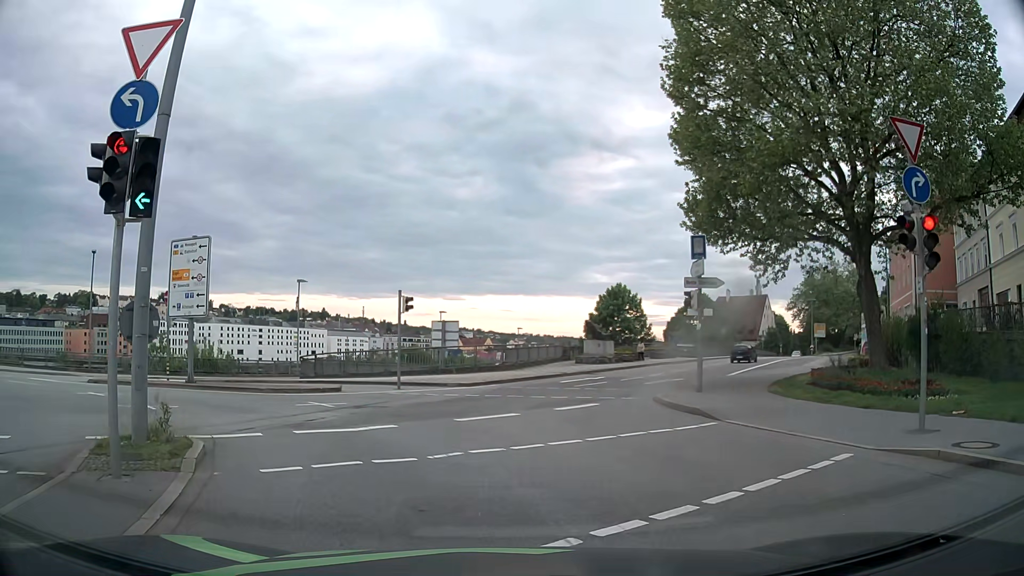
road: primary_link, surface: asphalt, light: Day
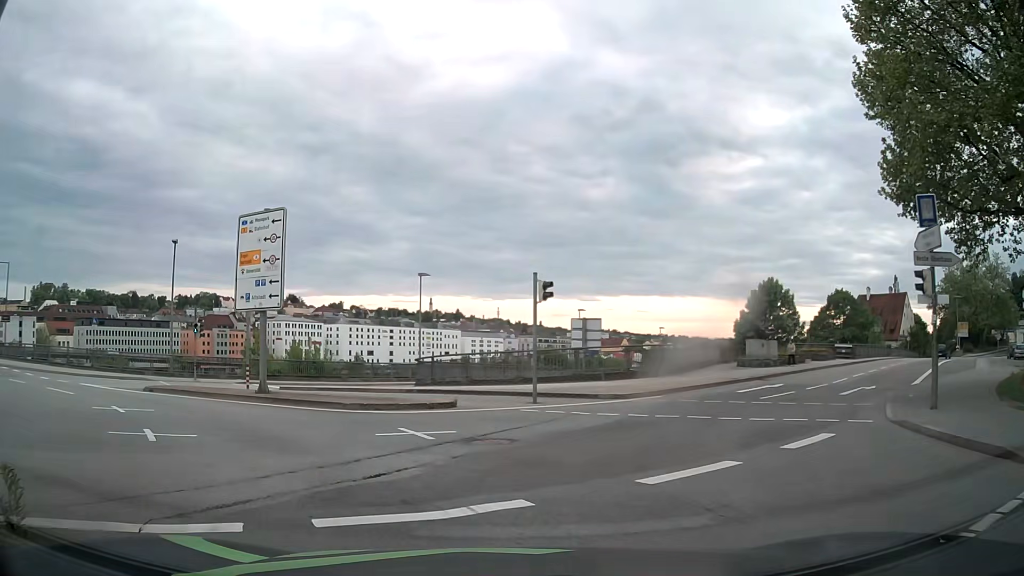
(-0.5, +6.1) m; -10°
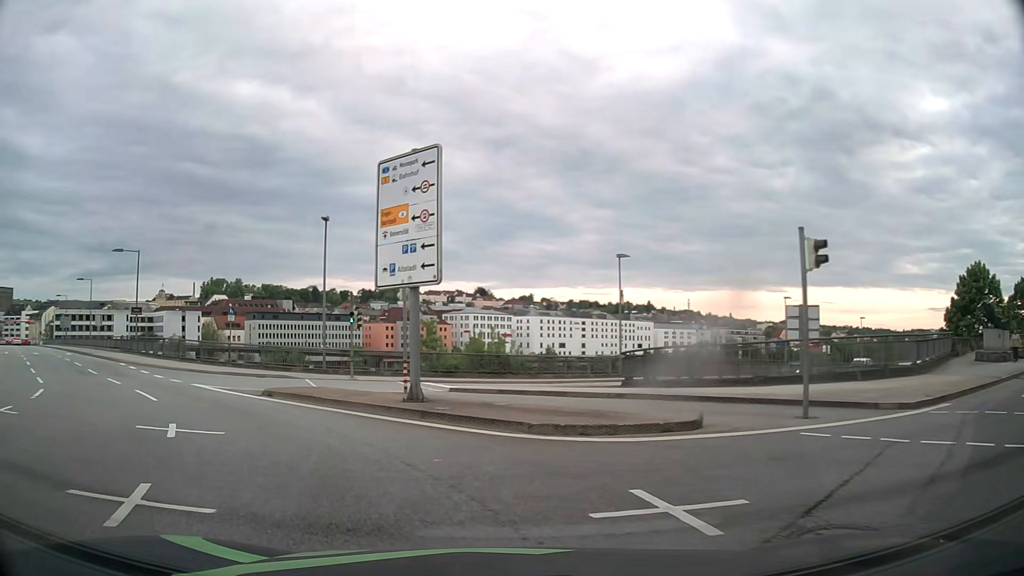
(-0.9, +6.0) m; -16°
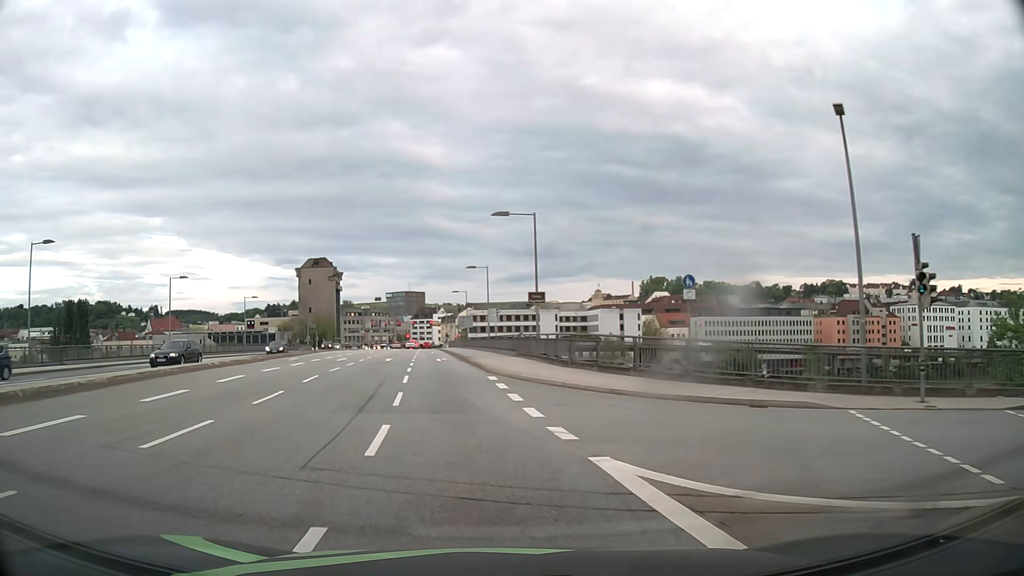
(-5.9, +15.1) m; -38°
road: primary
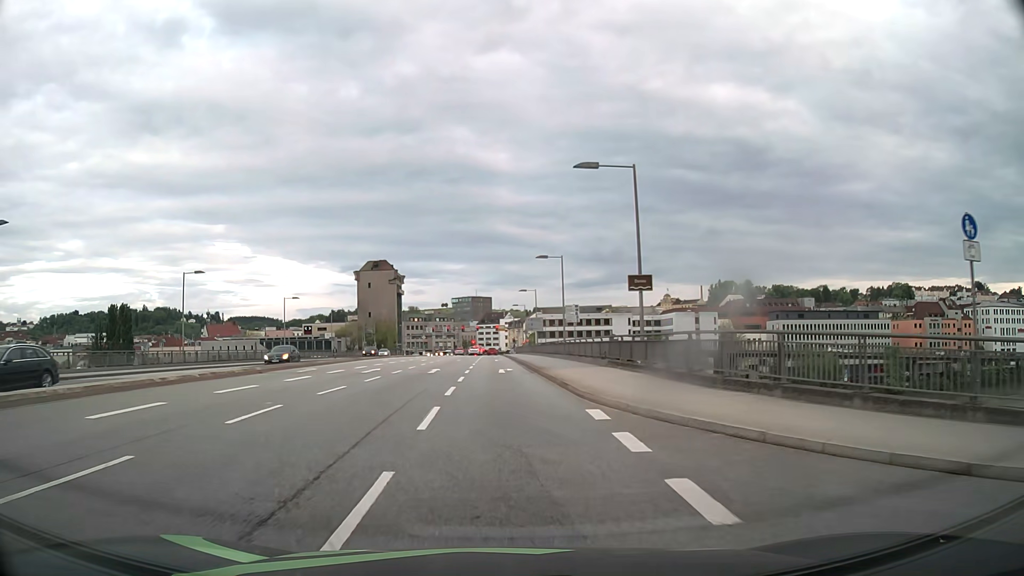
(-0.8, +10.8) m; -6°
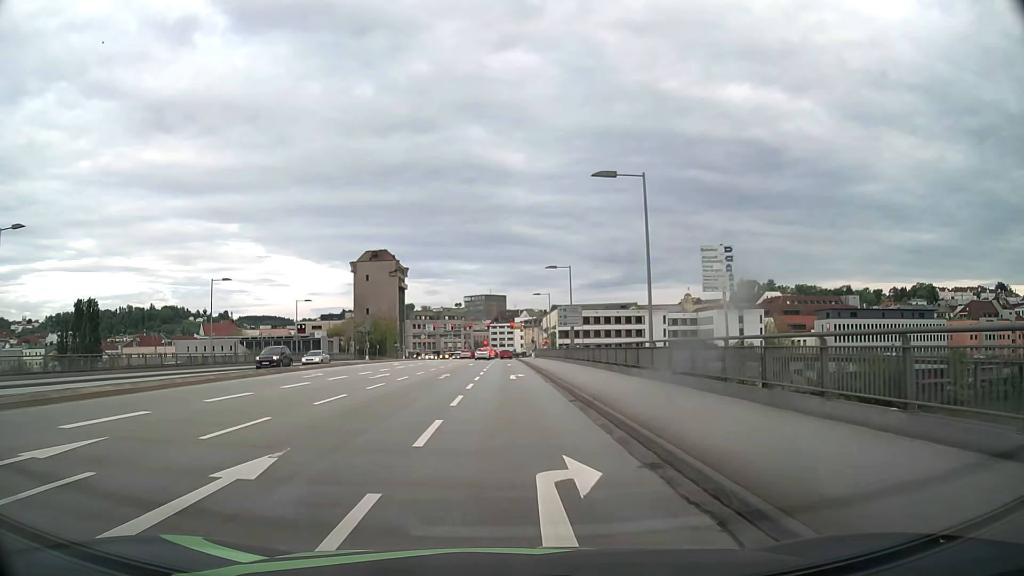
(-0.7, +25.8) m; -2°
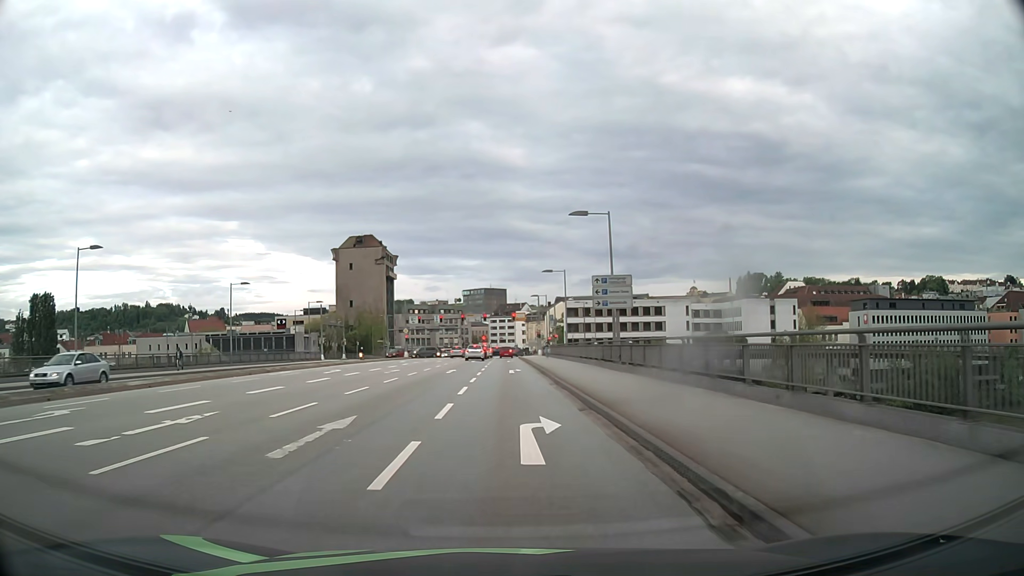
(-0.1, +20.8) m; 0°
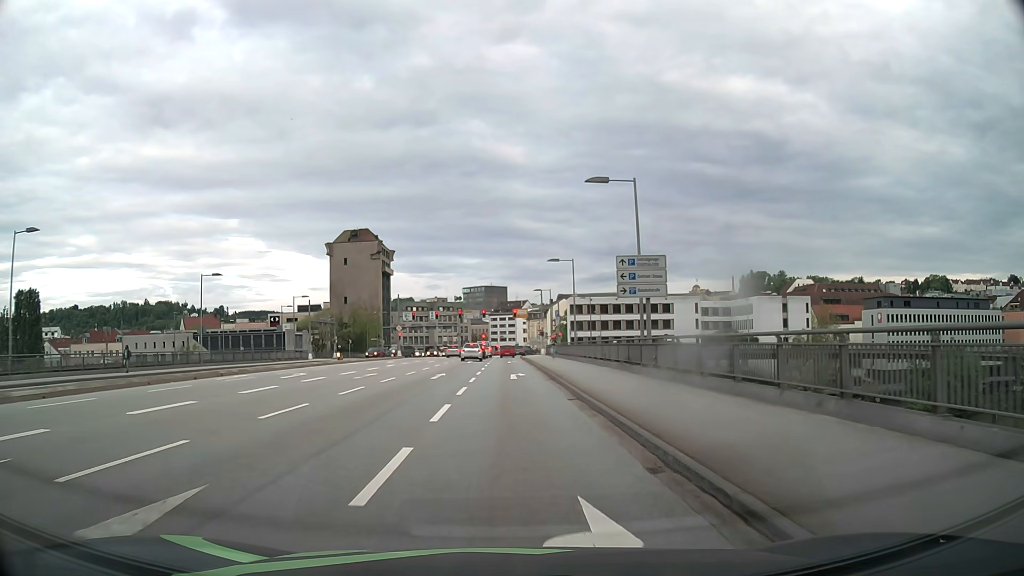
(0.0, +6.7) m; 0°
(0, +10) (0, +20) (0, +30) (0, +40) (0, +50) (0, +60) (0, +70) (0, +80) (+1, +90) (+6, +98) m
